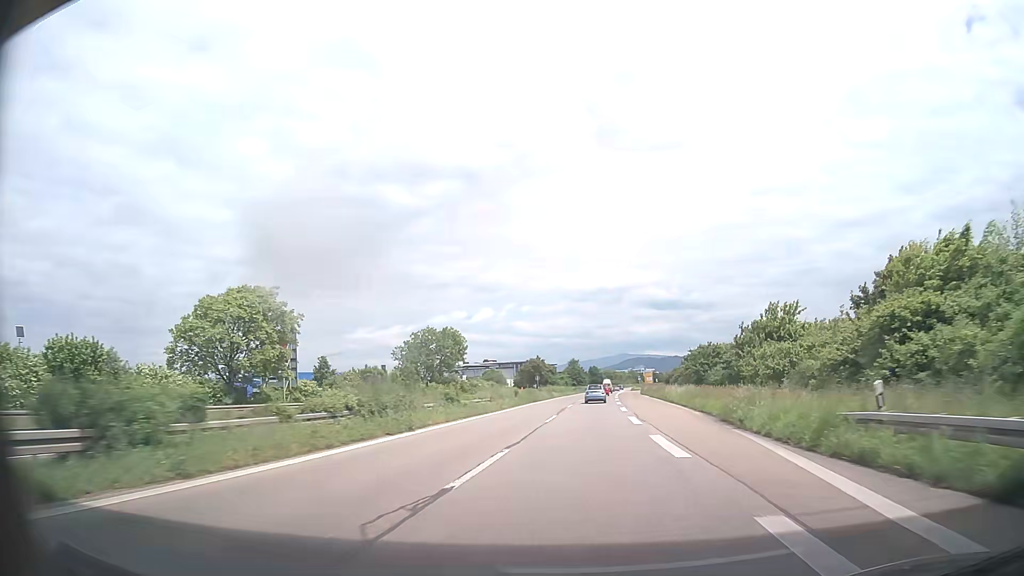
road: trunk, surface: asphalt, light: Day
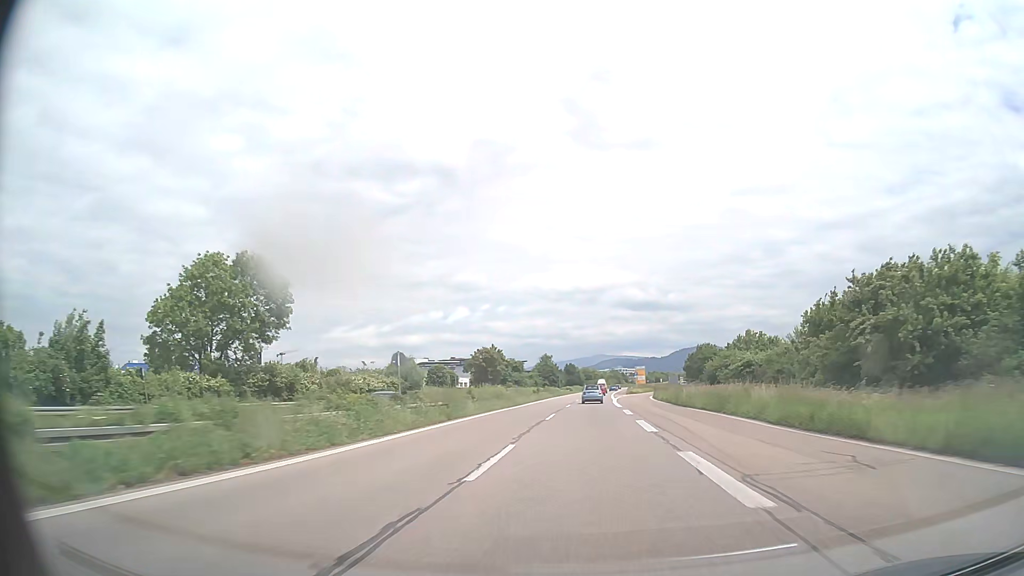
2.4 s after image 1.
(+0.5, +53.9) m; +2°
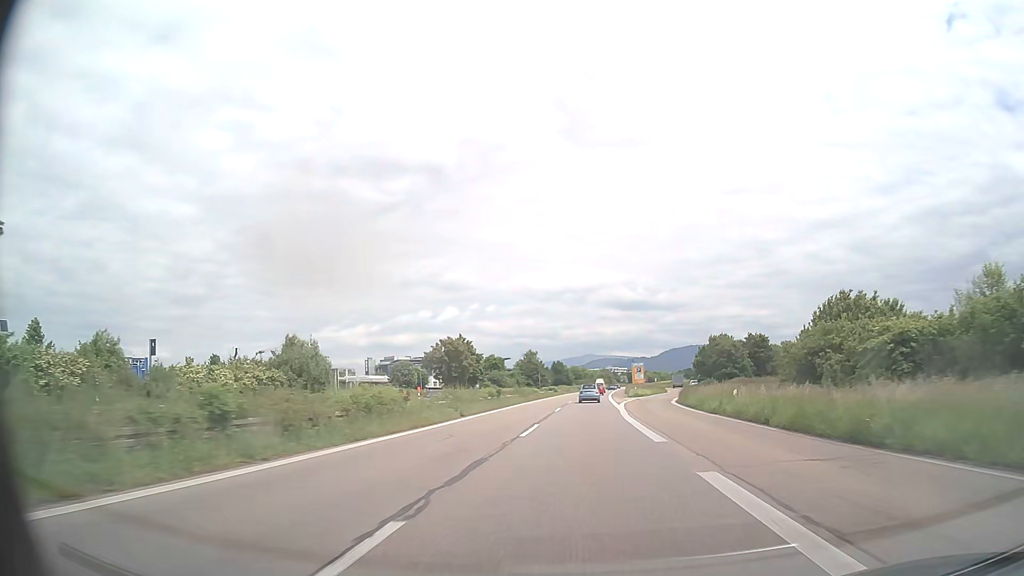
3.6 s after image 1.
(+0.2, +27.0) m; +1°
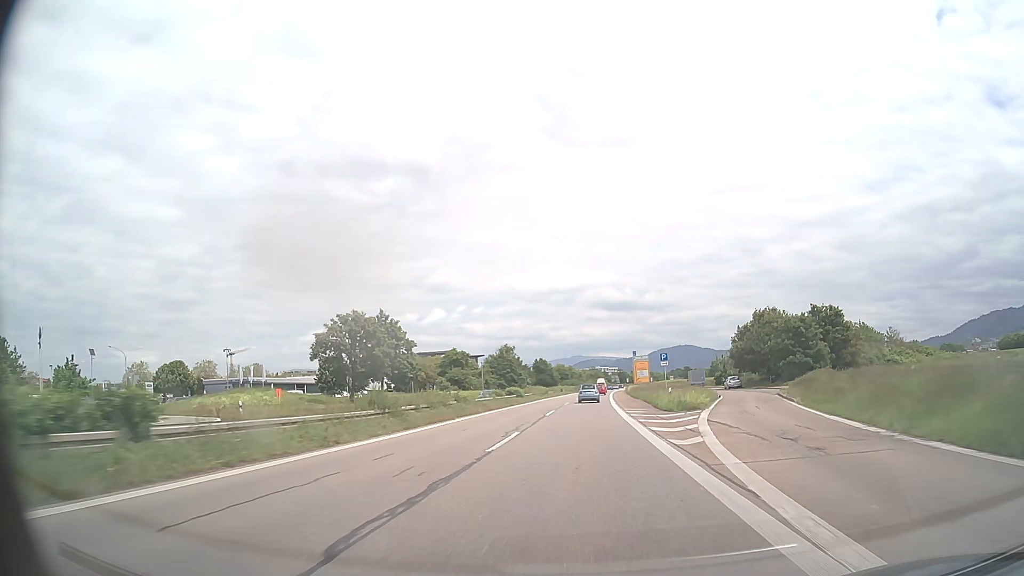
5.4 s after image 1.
(+0.4, +40.8) m; +1°
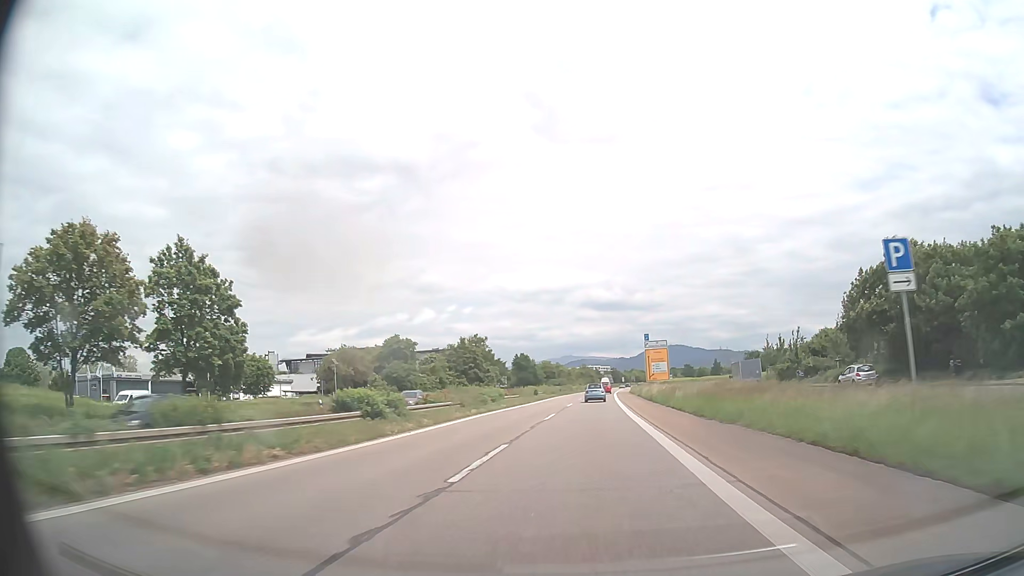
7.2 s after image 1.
(+0.2, +41.0) m; +1°
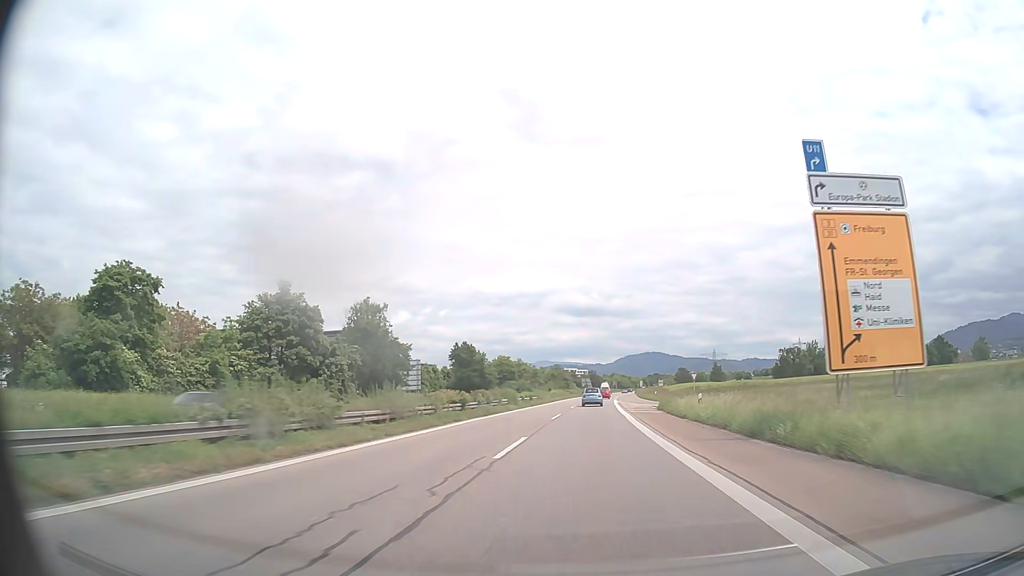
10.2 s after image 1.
(+1.3, +68.5) m; +2°
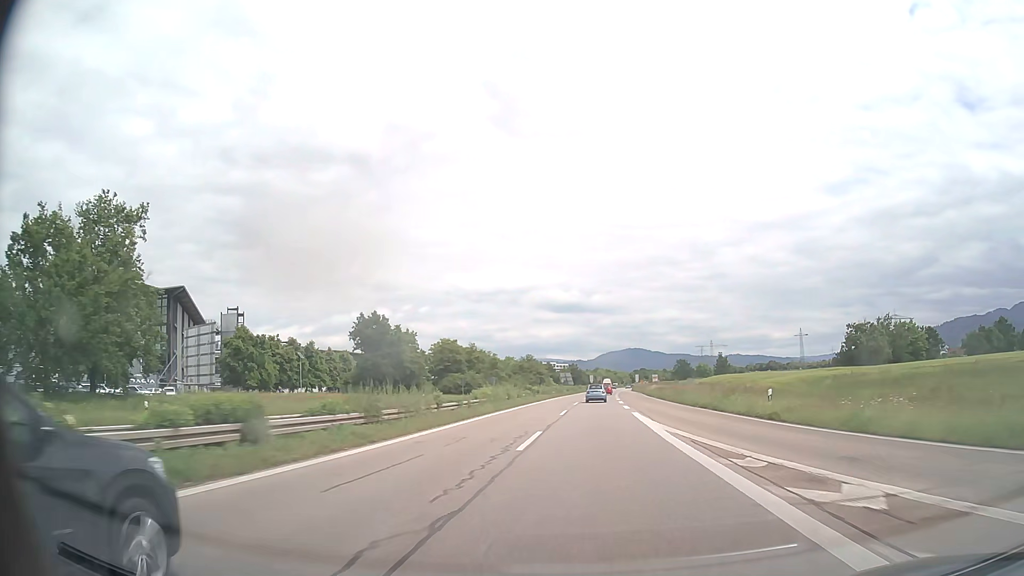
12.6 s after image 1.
(+0.7, +55.0) m; +2°
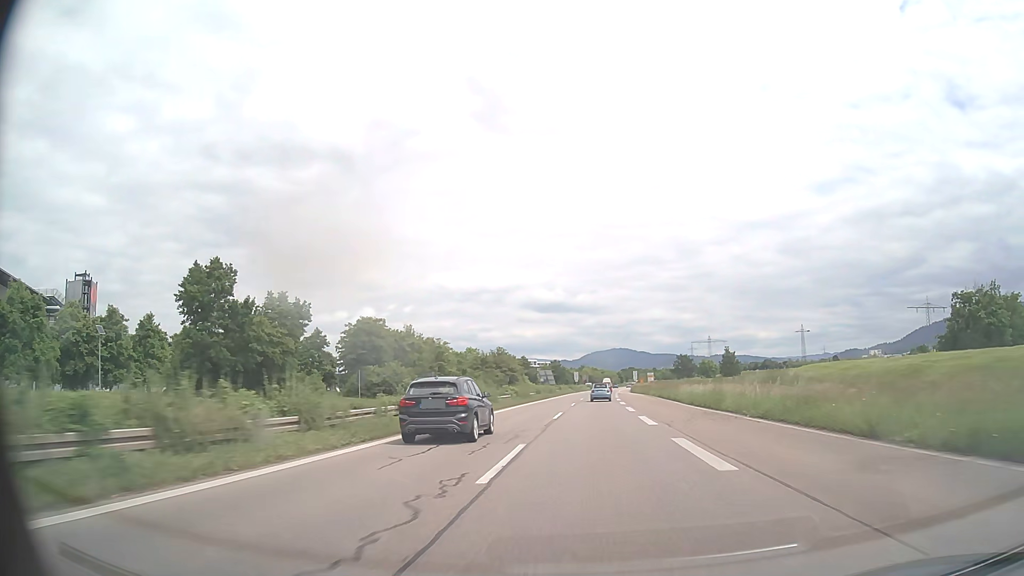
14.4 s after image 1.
(+0.4, +41.4) m; +1°
(0, +10) (0, +20) (0, +30) (0, +40) (+1, +50) (+1, +60) (+1, +70) (+2, +80) (+2, +90) (+3, +100) m
